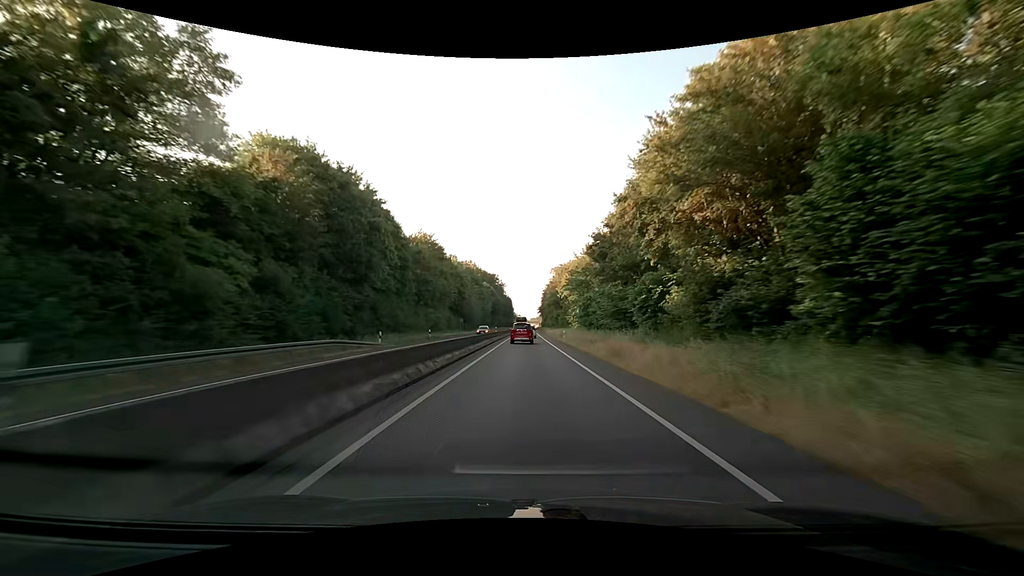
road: trunk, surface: asphalt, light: Day
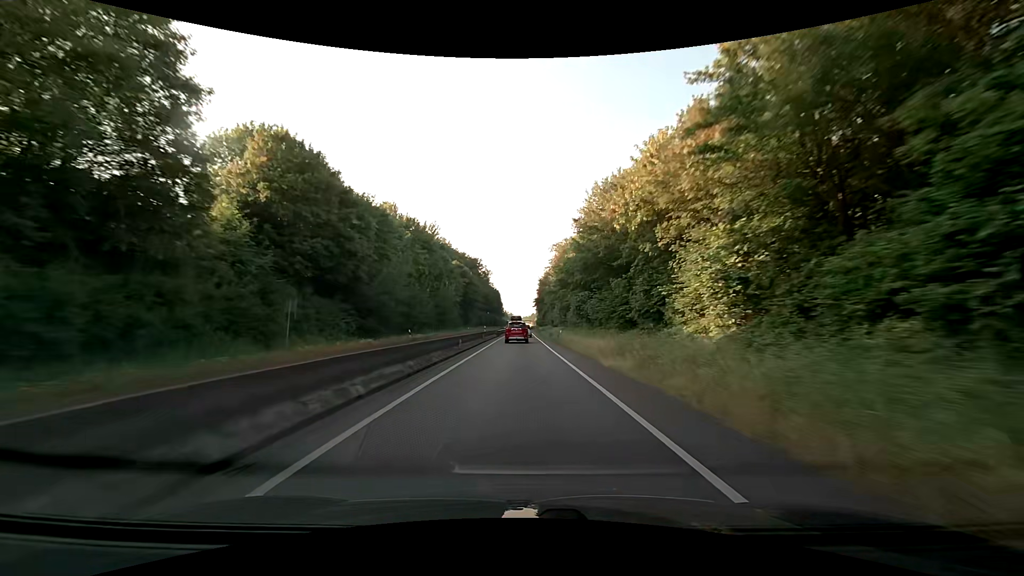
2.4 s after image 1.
(+0.6, +58.5) m; +1°
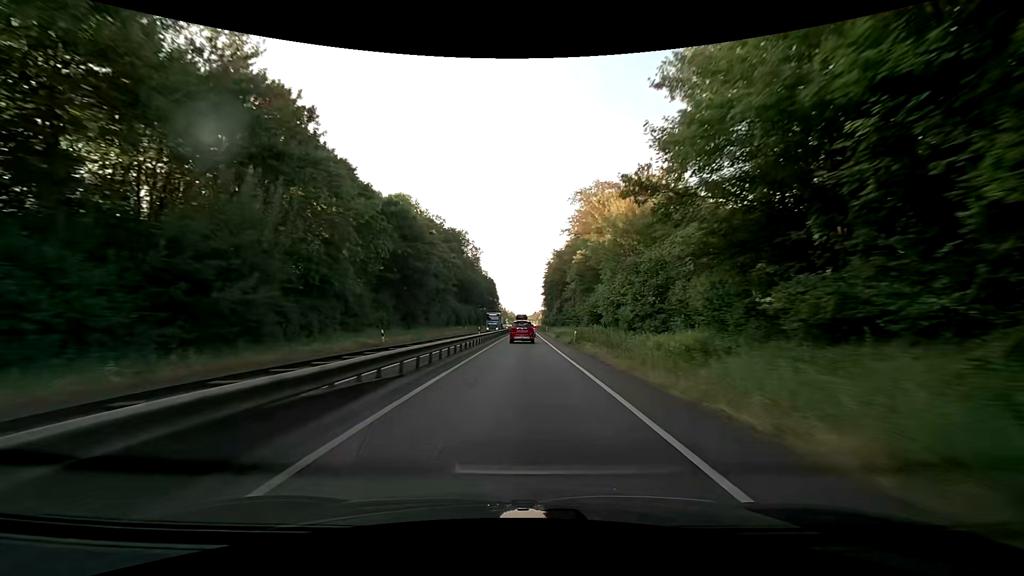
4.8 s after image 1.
(-0.2, +58.2) m; 0°
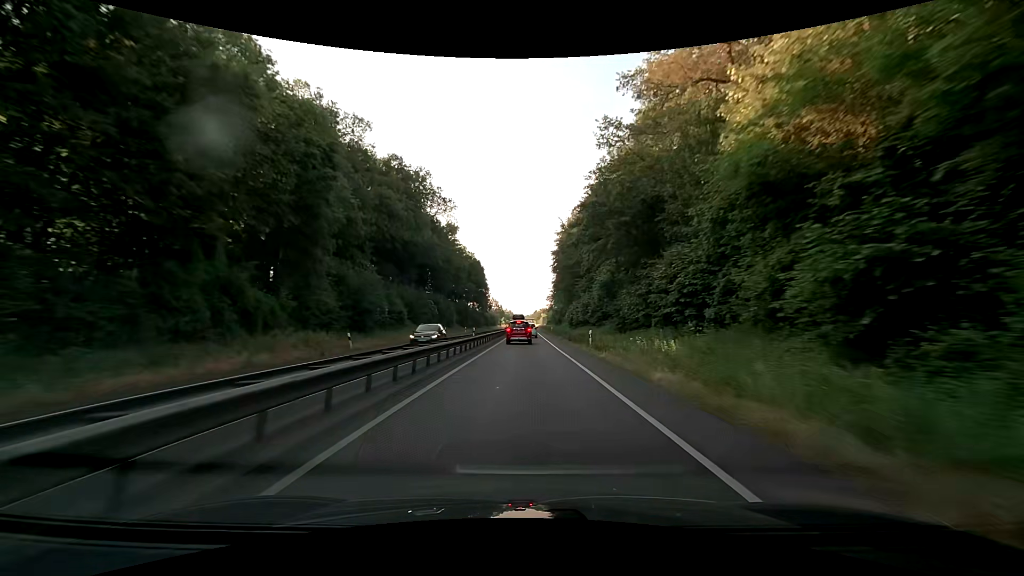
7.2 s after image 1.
(0.0, +57.2) m; 0°
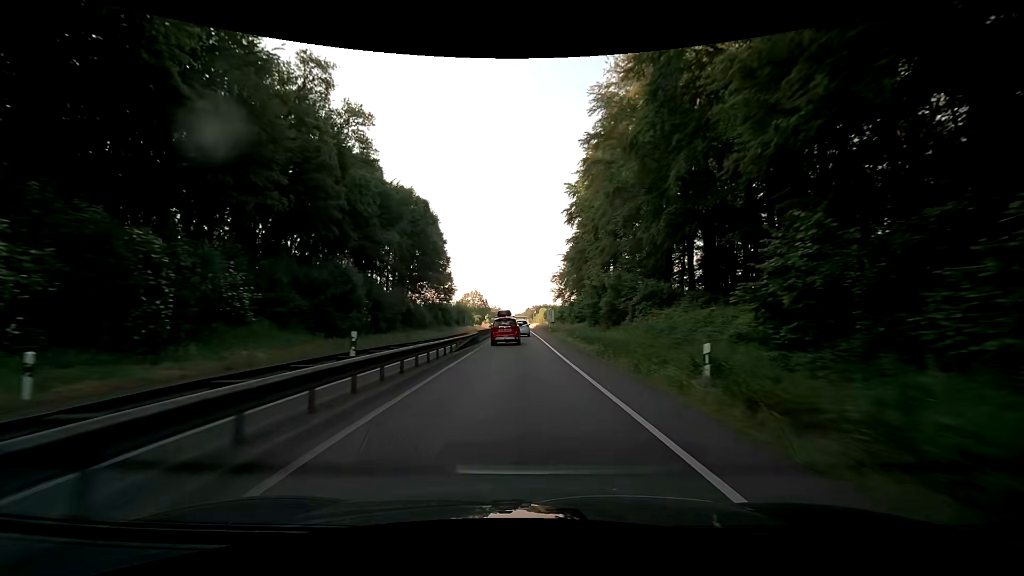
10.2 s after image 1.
(+0.2, +68.1) m; +1°
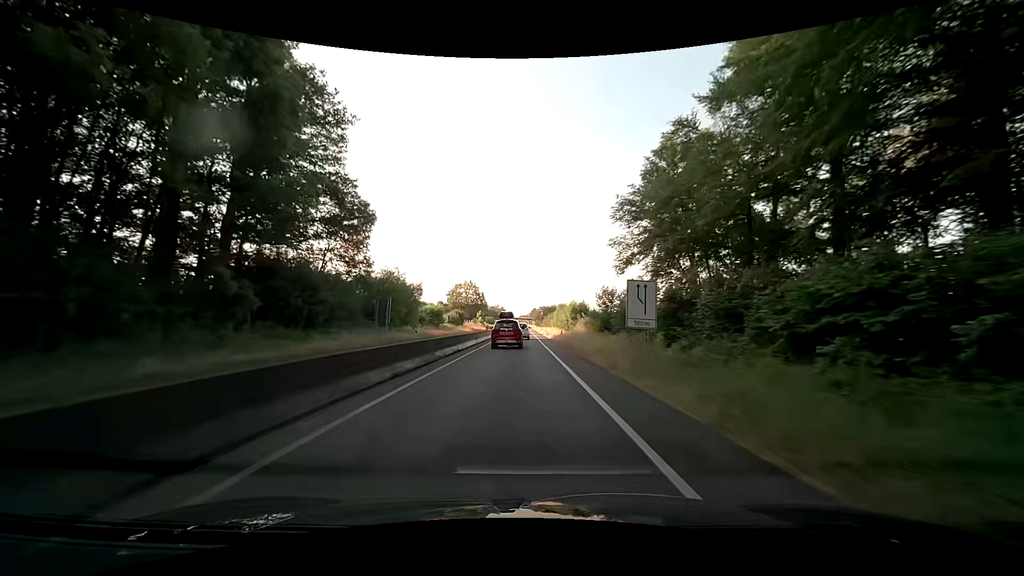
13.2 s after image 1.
(-0.2, +61.4) m; 0°
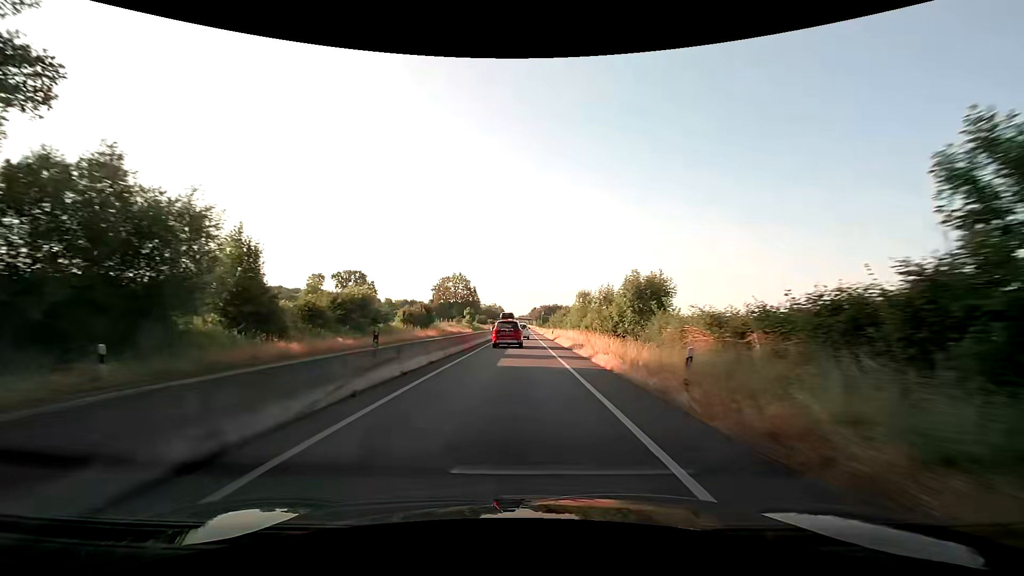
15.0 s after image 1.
(-0.1, +35.4) m; 0°
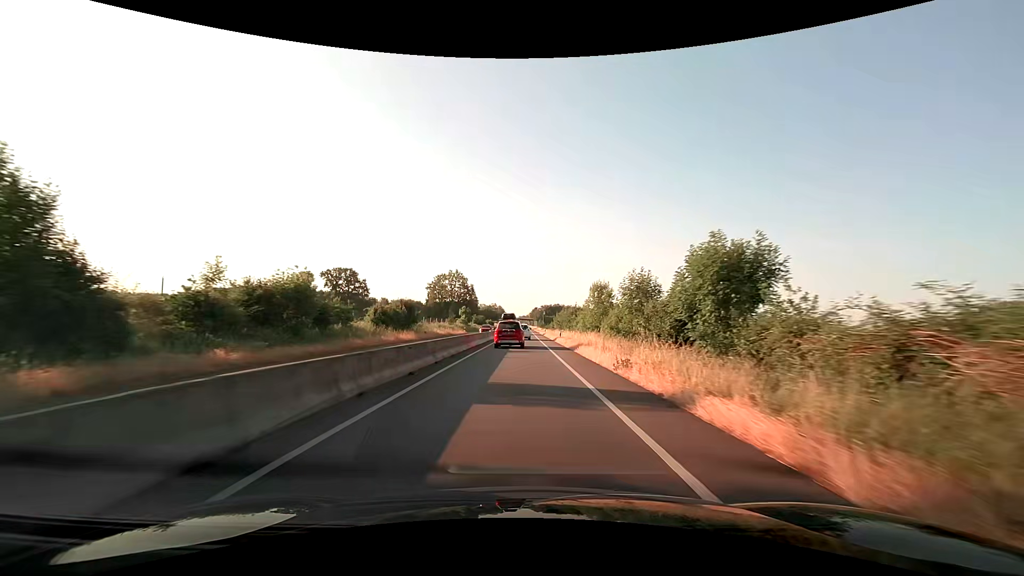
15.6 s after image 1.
(0.0, +11.8) m; 0°
(0, +10) (0, +20) (0, +30) (0, +40) (0, +50) (0, +60) (0, +70) (0, +80) (0, +90) (0, +100) m
